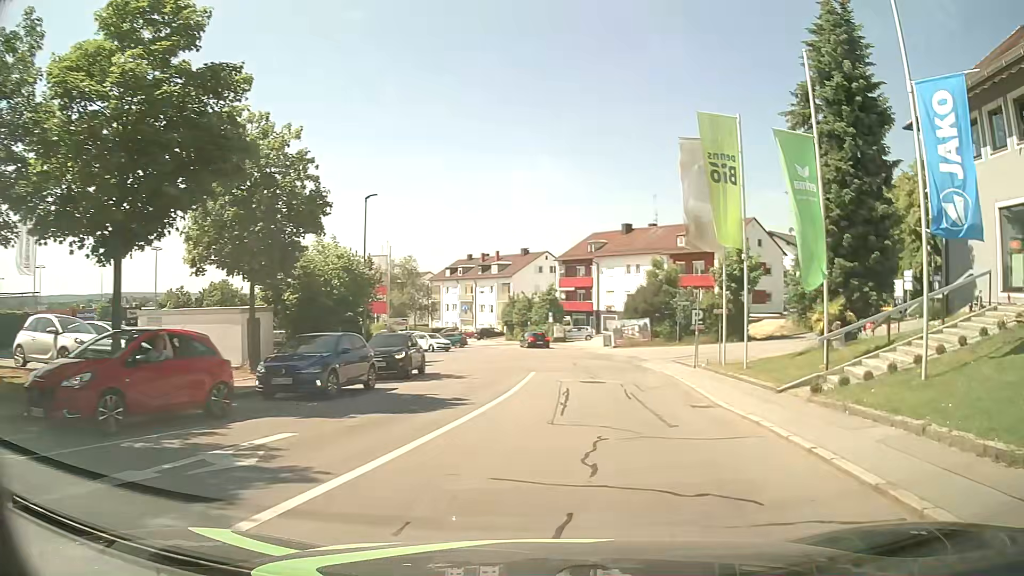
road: residential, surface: asphalt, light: Day
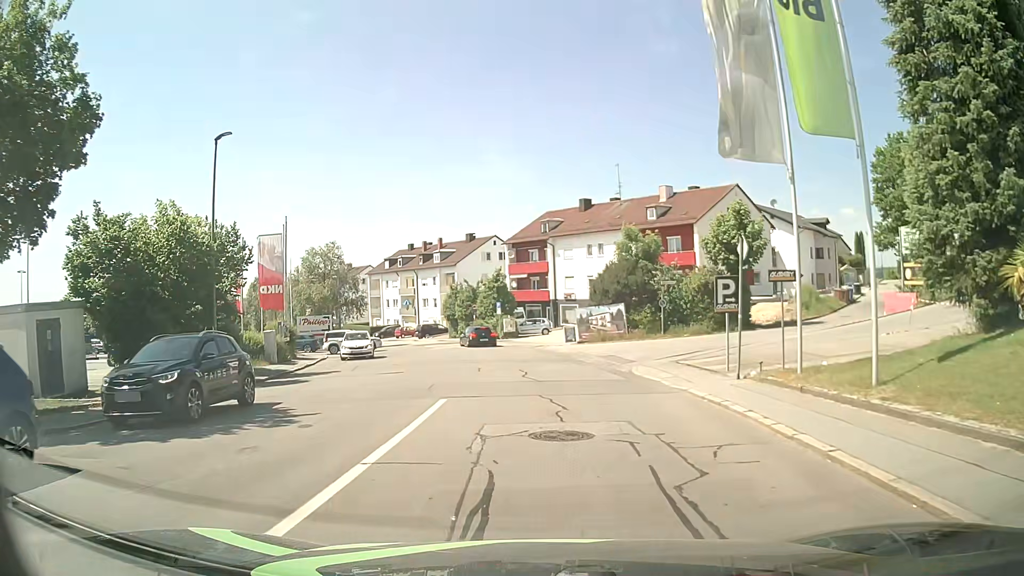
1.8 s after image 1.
(+0.8, +11.2) m; +5°
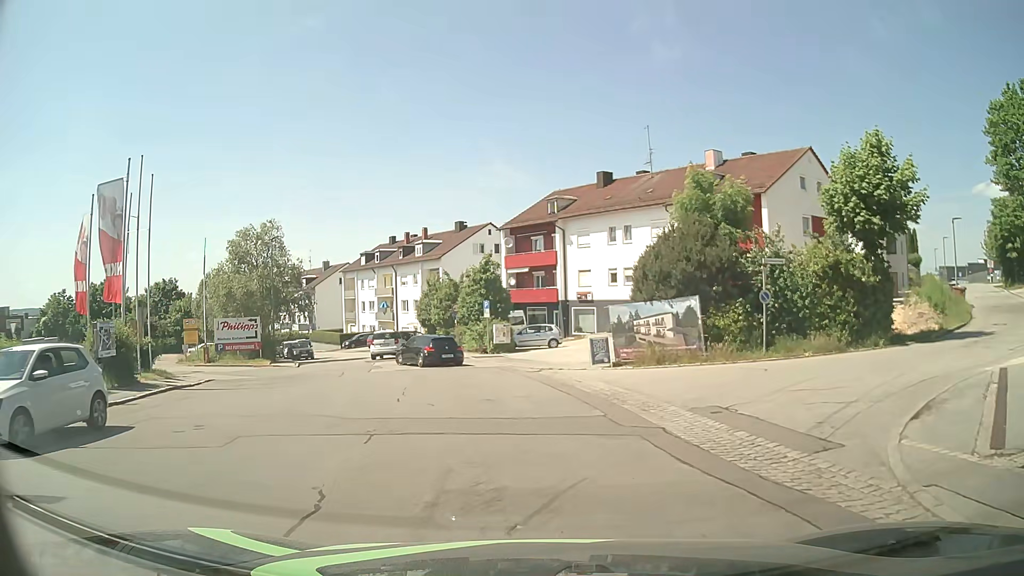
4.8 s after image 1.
(-0.4, +15.8) m; -2°
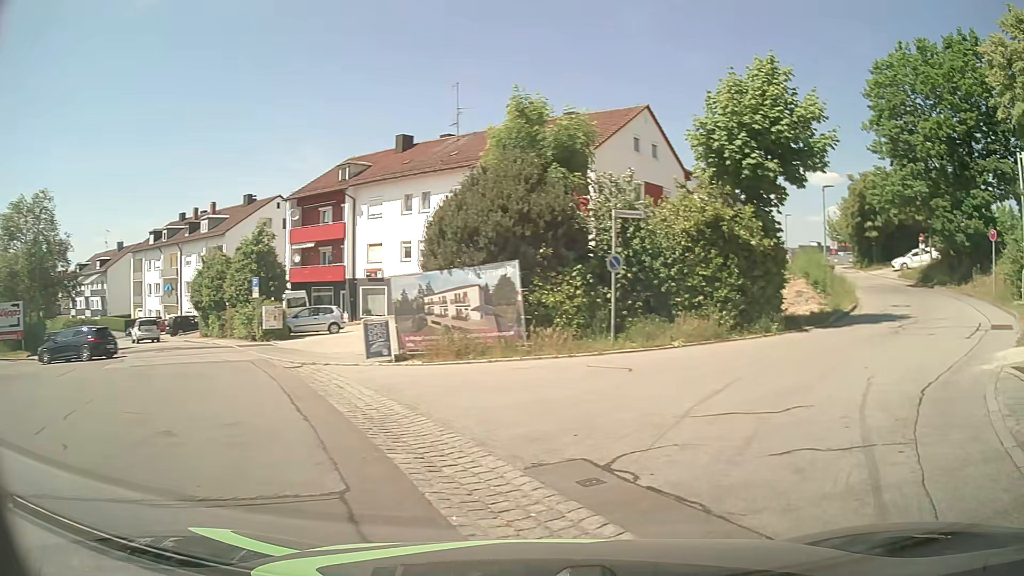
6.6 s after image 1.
(+0.6, +6.1) m; +20°
